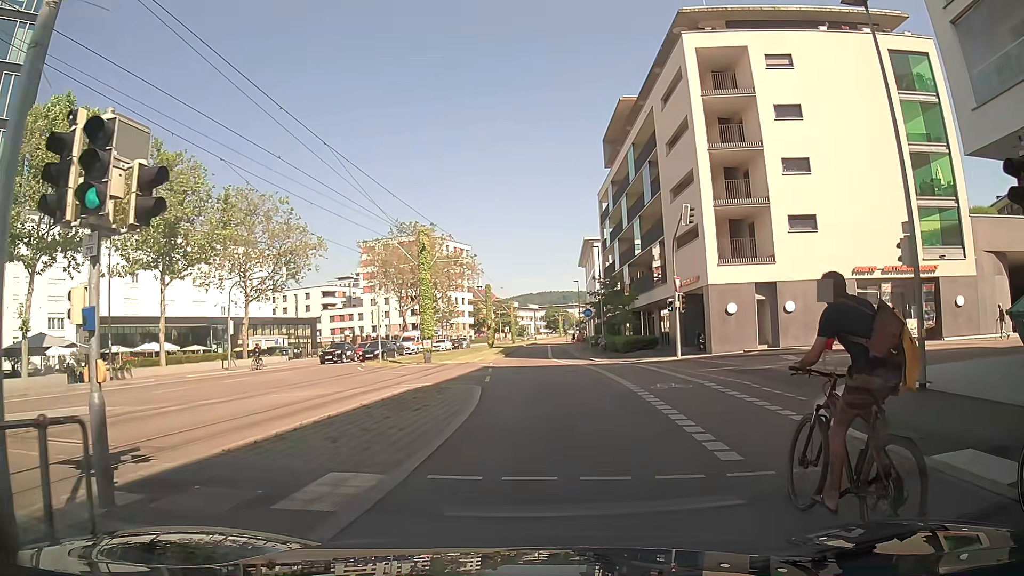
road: secondary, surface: asphalt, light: Day
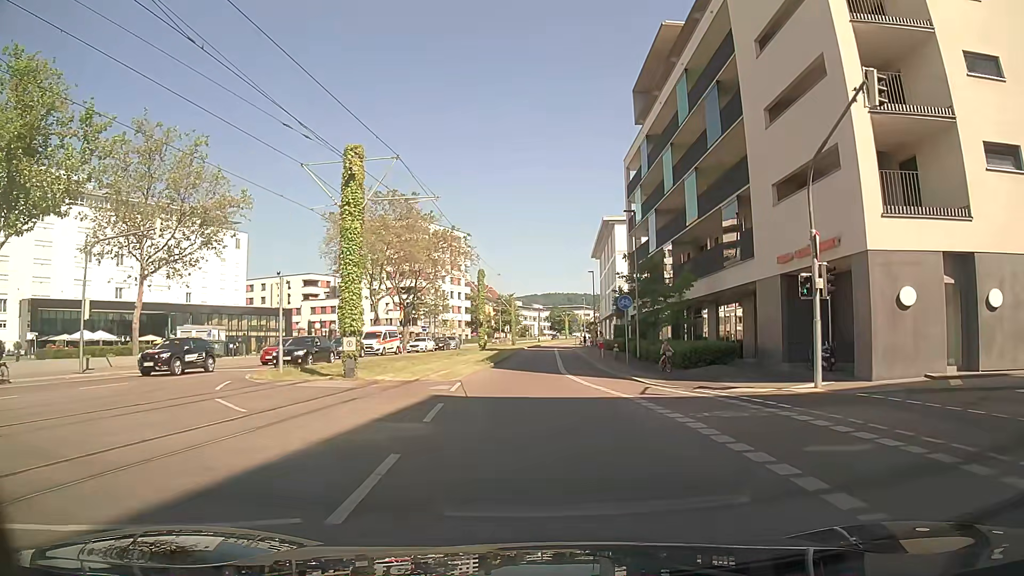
(-0.5, +17.0) m; -3°
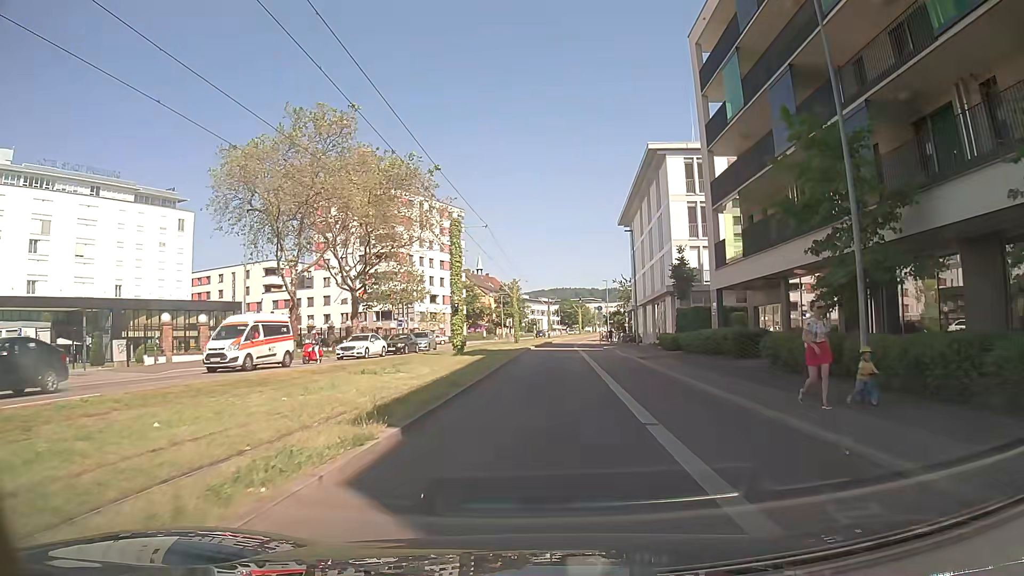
(-0.2, +25.3) m; -1°
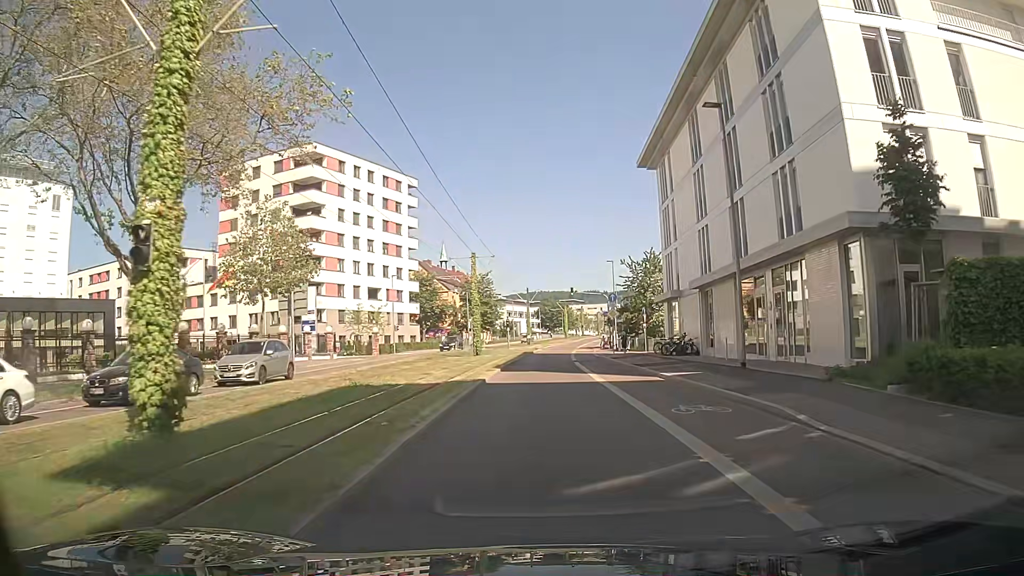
(+0.8, +28.7) m; +3°
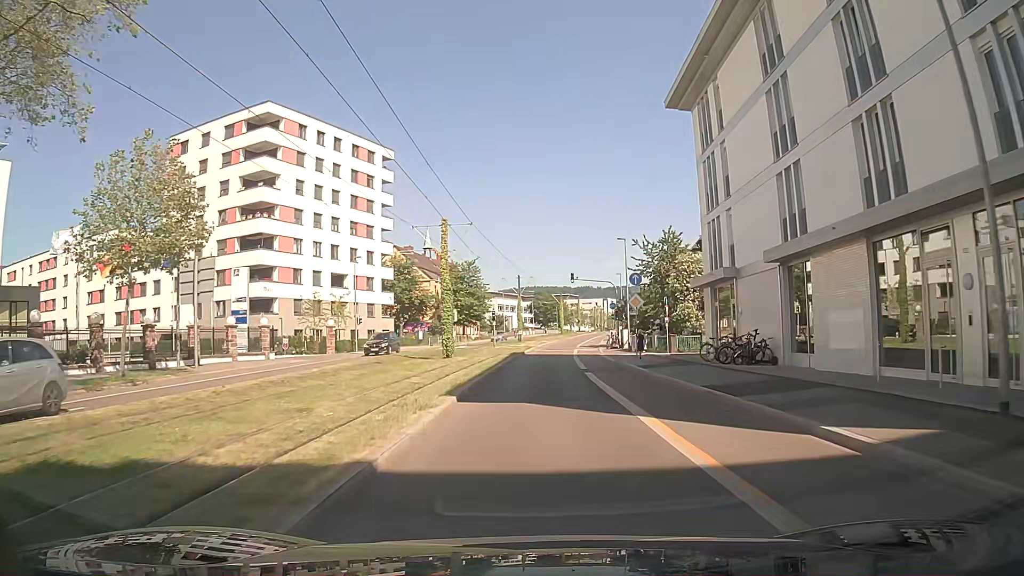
(0.0, +12.7) m; 0°
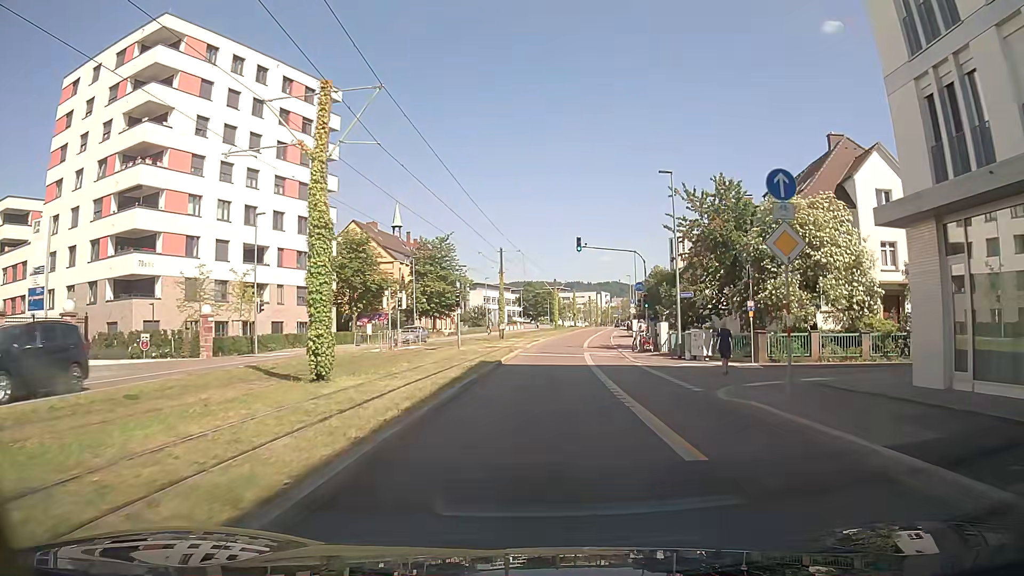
(+0.4, +19.9) m; +2°
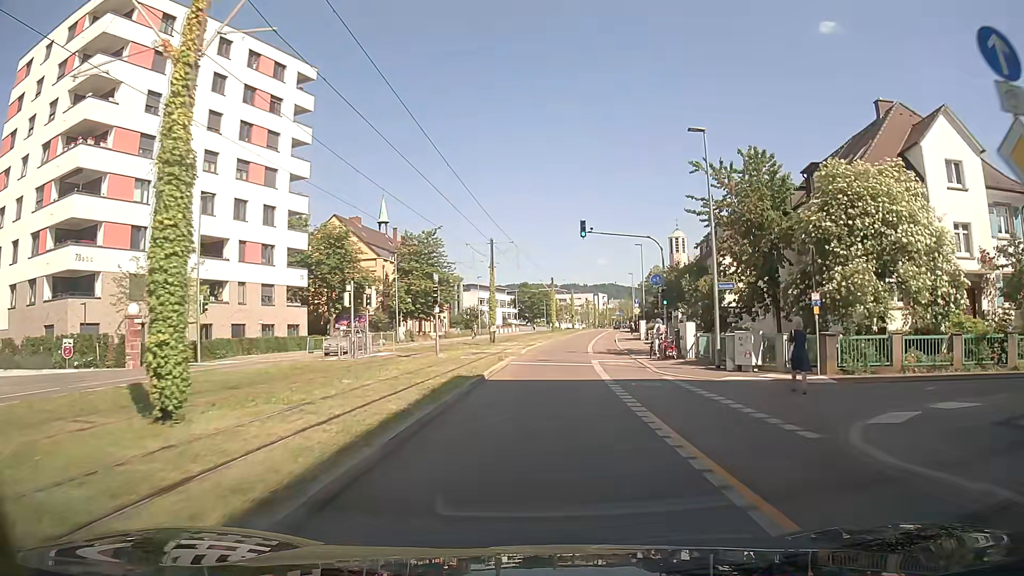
(0.0, +6.7) m; +1°
(0, +10) (0, +20) (+1, +30) (+1, +40) (+2, +50) (+3, +60) (+4, +70) (+5, +80) (+7, +90) (+8, +100) m
